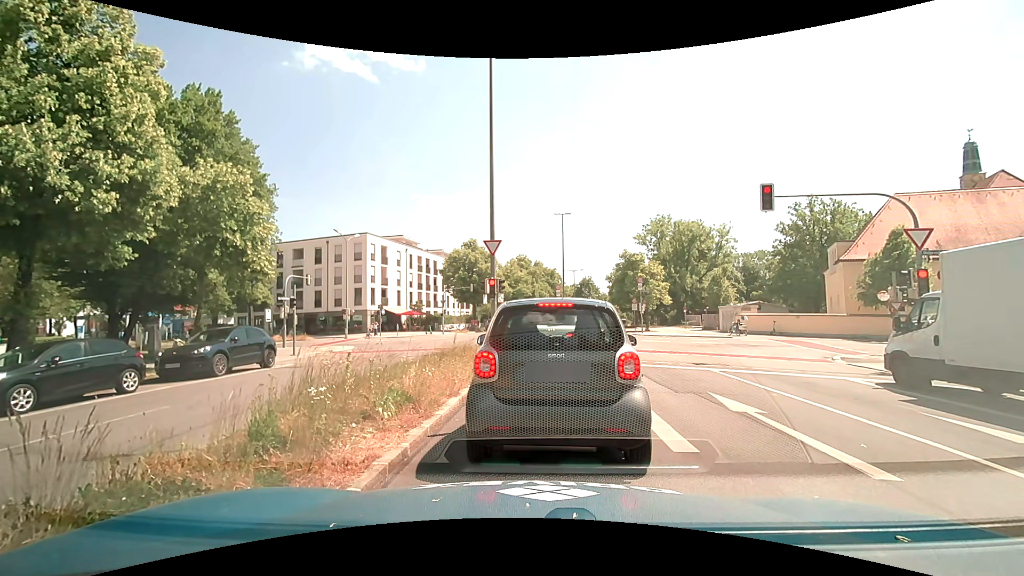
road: secondary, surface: asphalt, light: Day
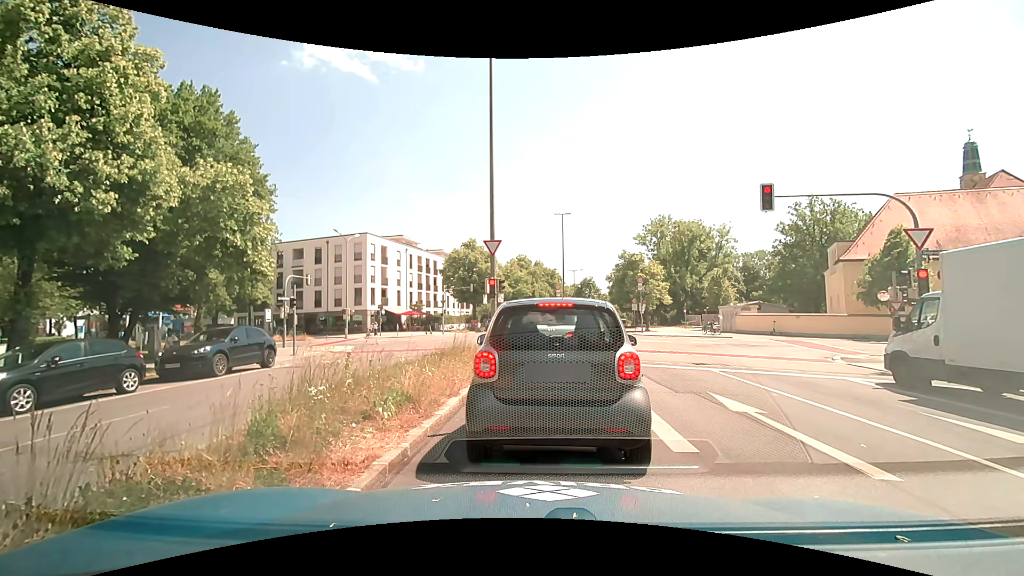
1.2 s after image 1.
(0.0, 0.0) m; 0°
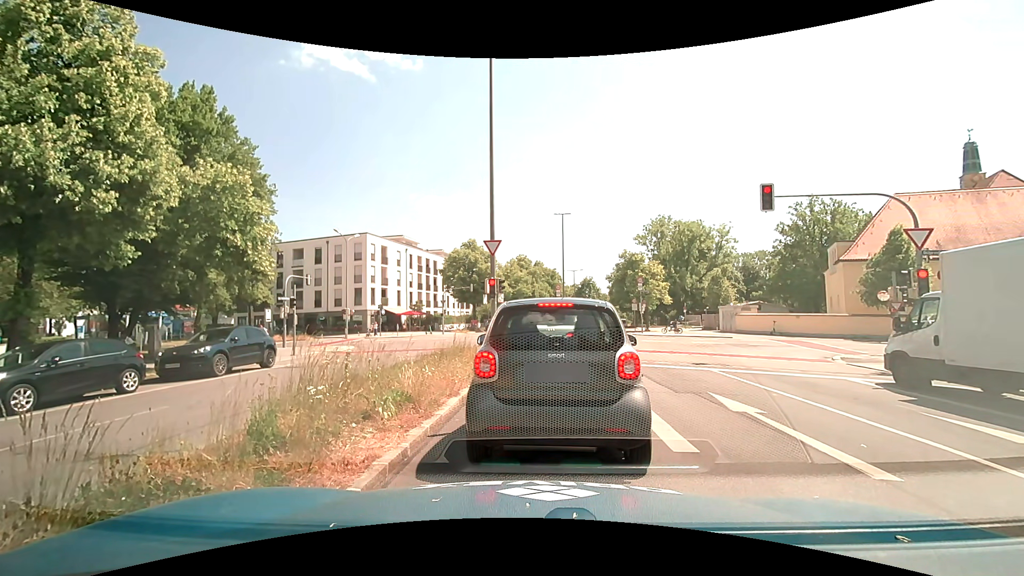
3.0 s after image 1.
(0.0, 0.0) m; 0°
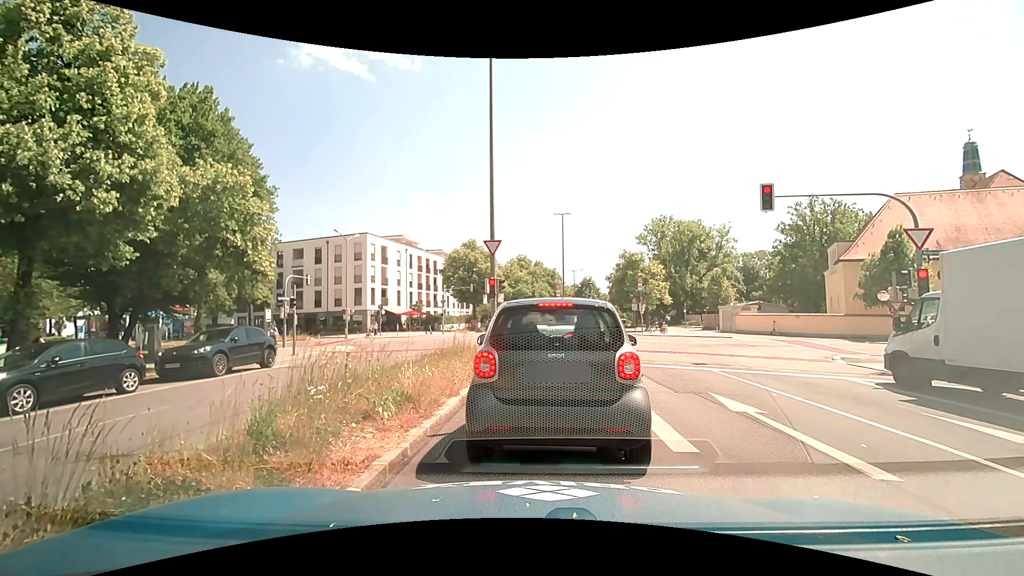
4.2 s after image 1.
(0.0, 0.0) m; 0°
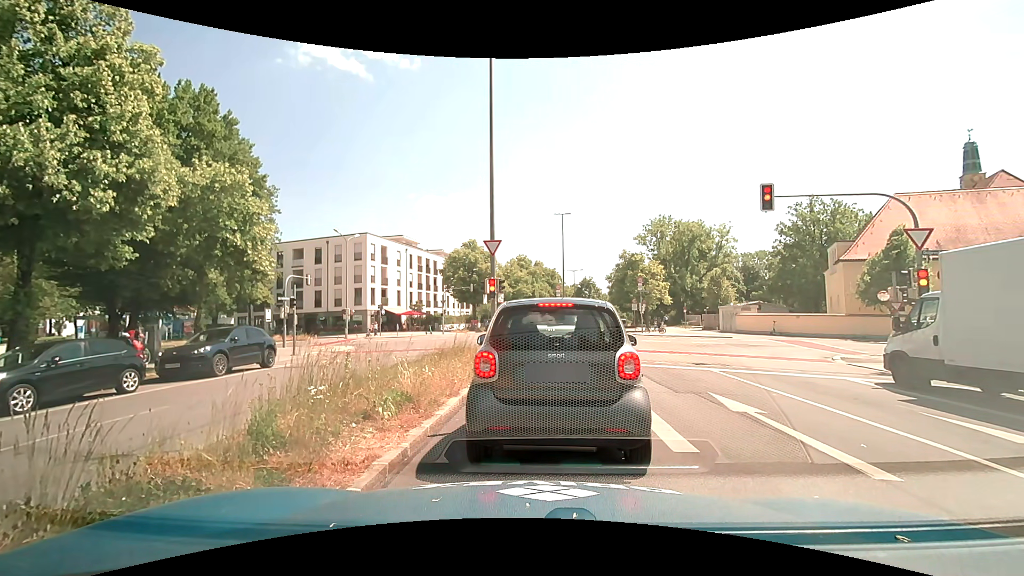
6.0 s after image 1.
(0.0, 0.0) m; 0°
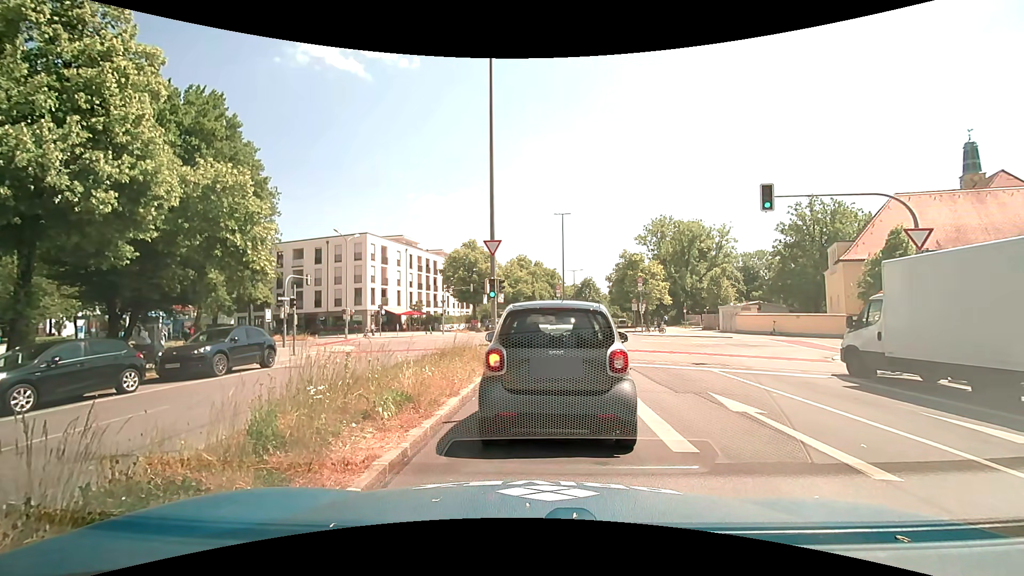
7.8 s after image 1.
(0.0, 0.0) m; 0°
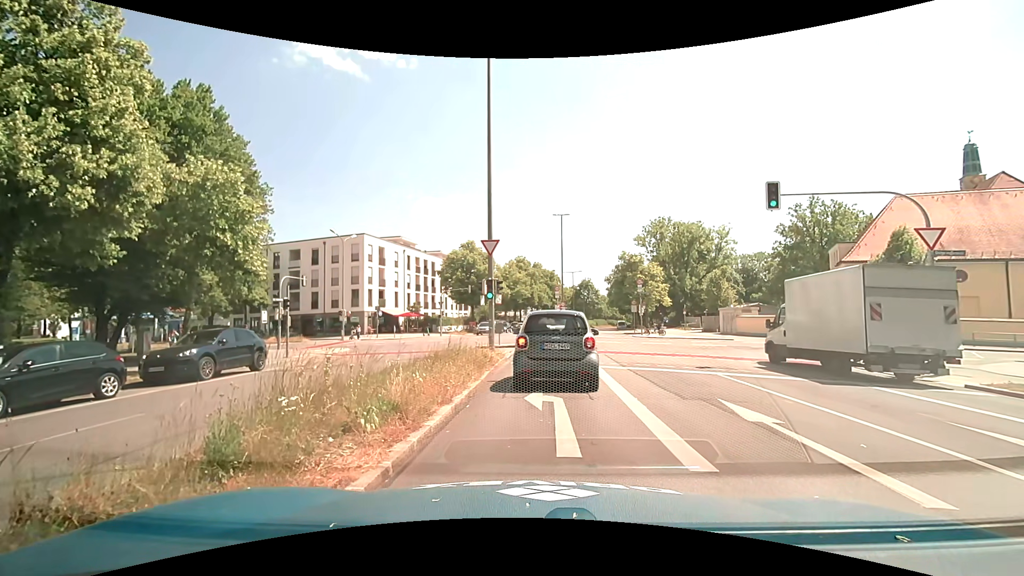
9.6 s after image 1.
(0.0, +0.6) m; 0°
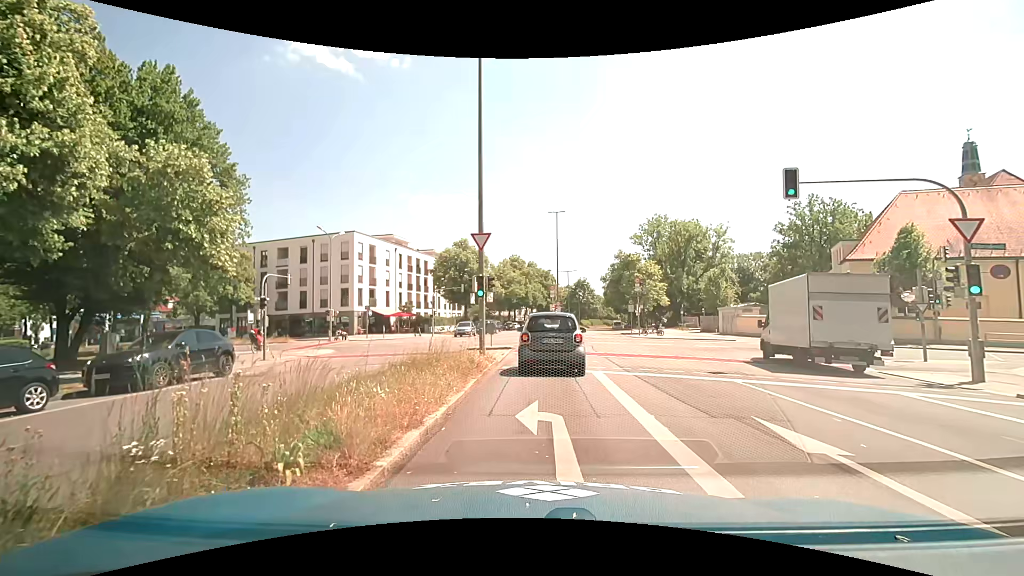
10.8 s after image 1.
(+0.1, +1.7) m; +2°
(0, +10) (+1, +20) (+2, +30) (0, +40) (-6, +47) (-15, +52) (-24, +56) (-34, +59) (-43, +62) (-53, +65) m
